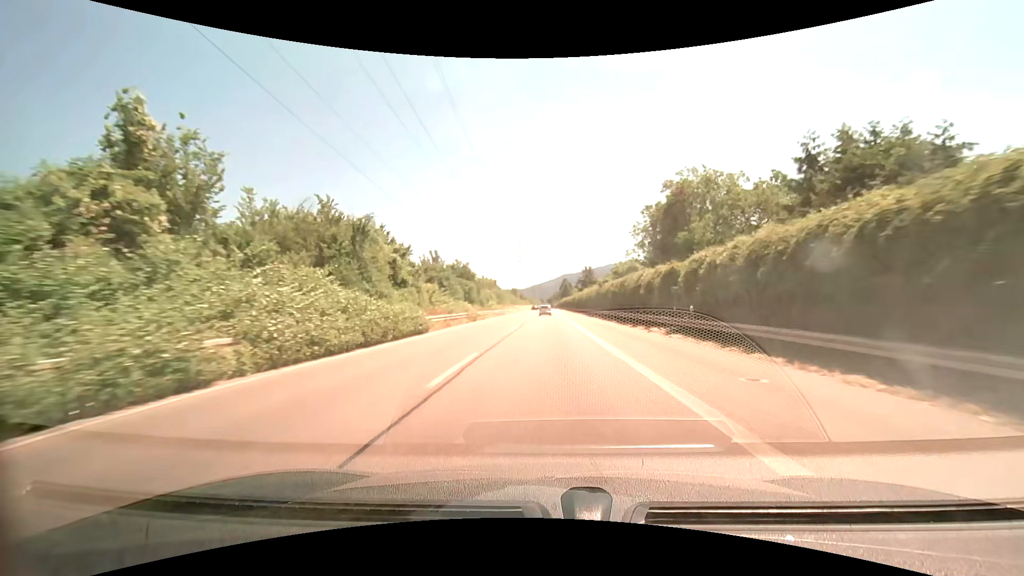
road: trunk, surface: asphalt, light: Day
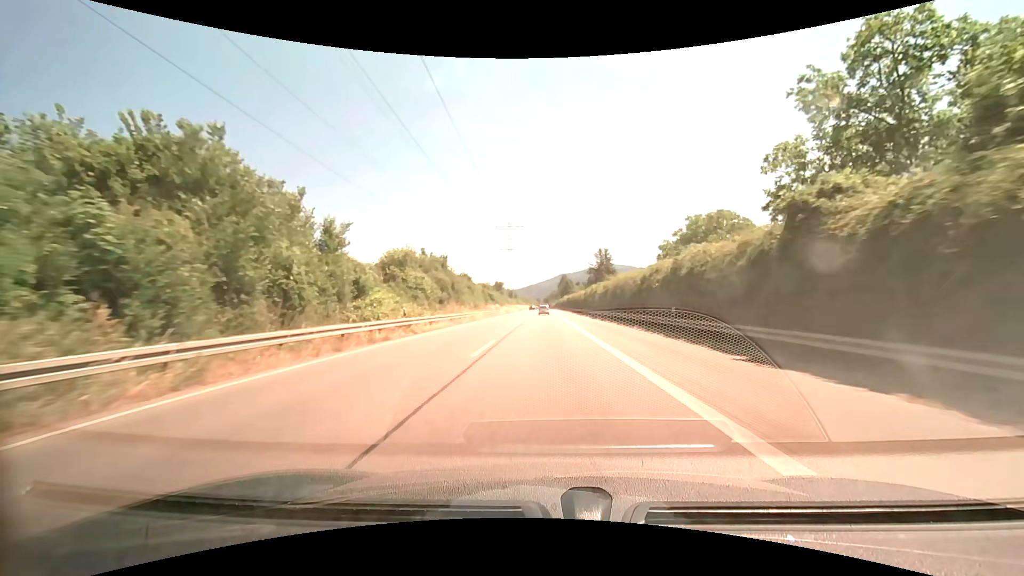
(+0.3, +49.3) m; 0°
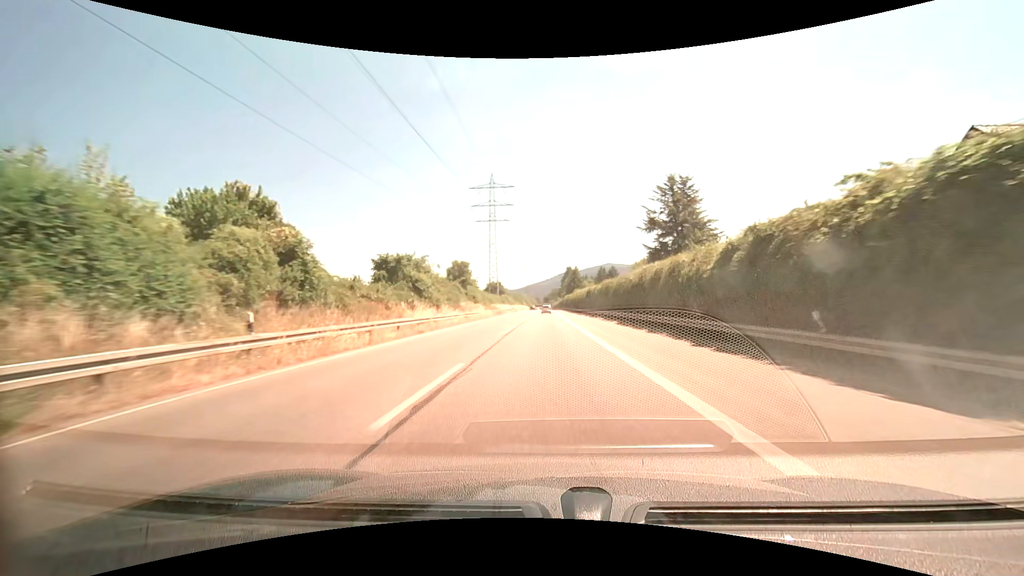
(-0.1, +61.6) m; 0°
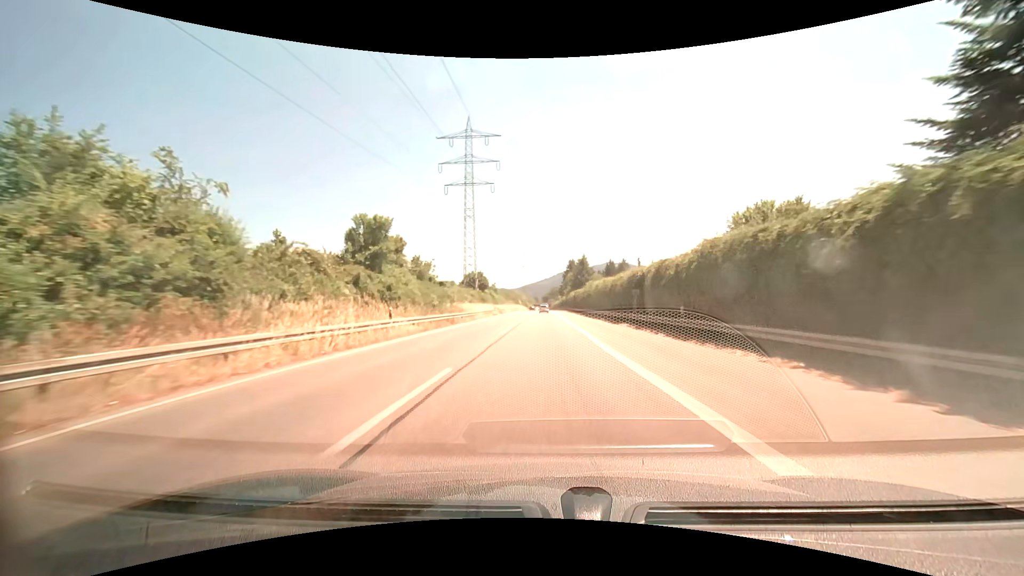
(0.0, +37.0) m; 0°
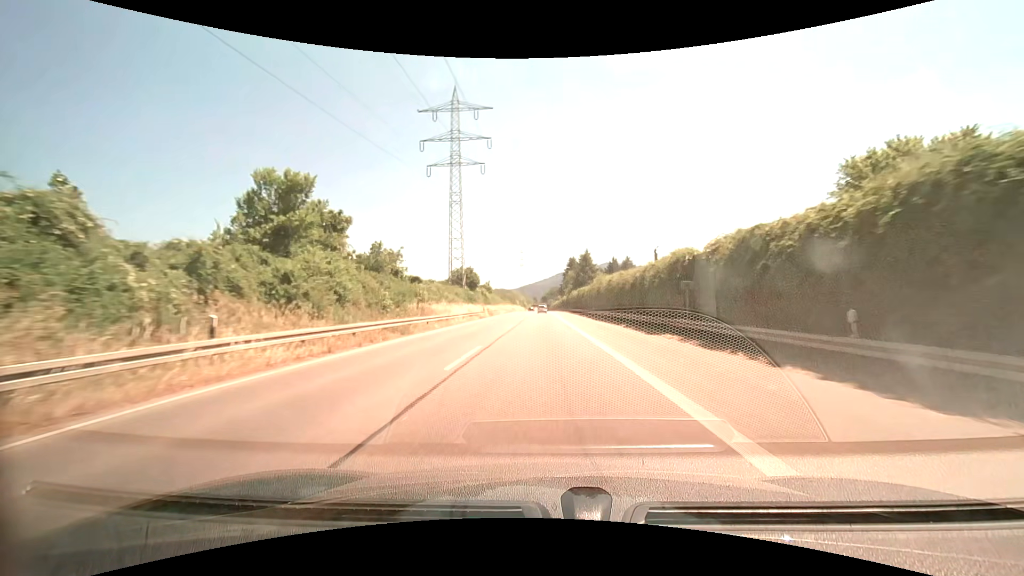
(0.0, +12.3) m; 0°
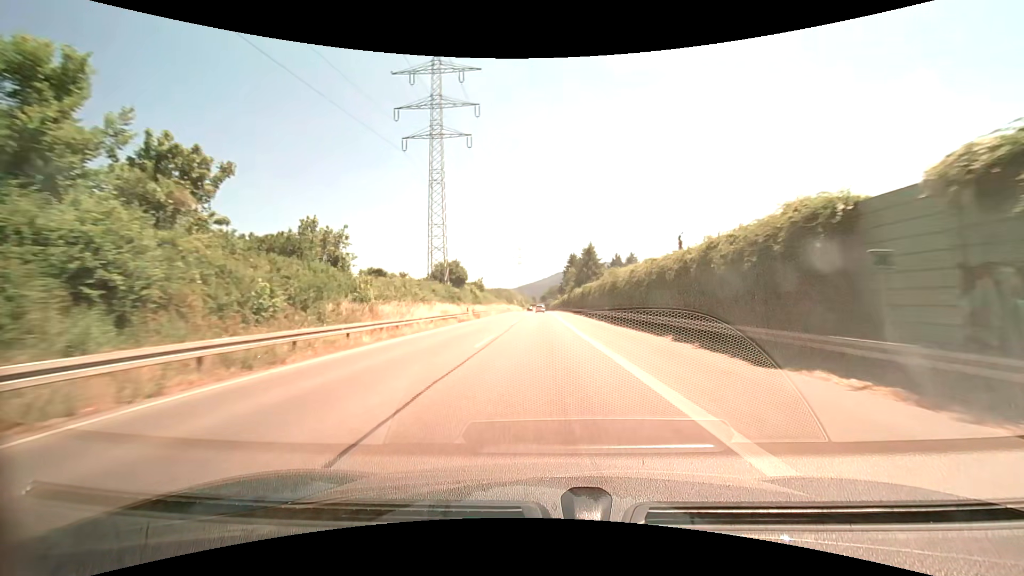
(+0.1, +12.3) m; +1°
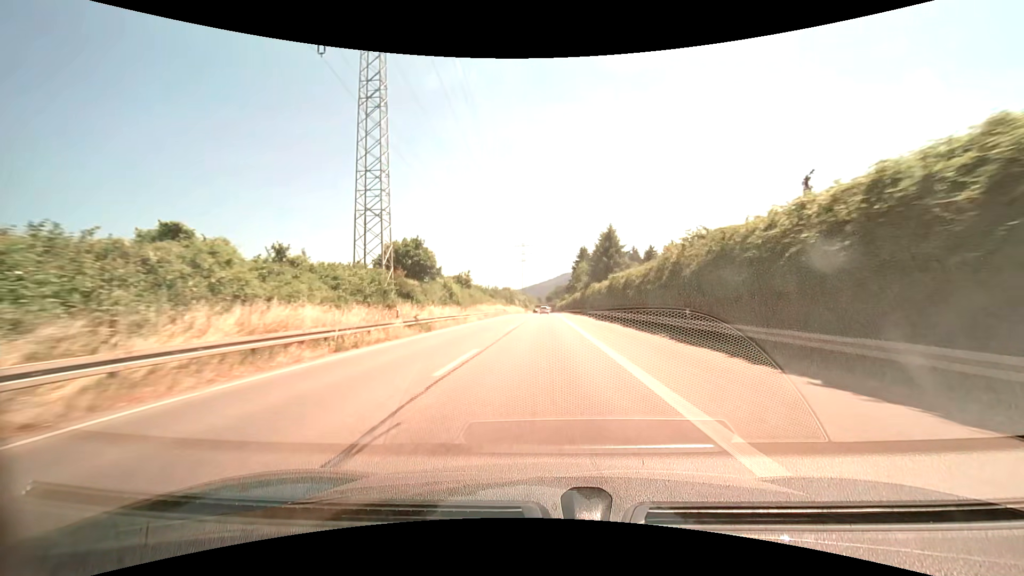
(-0.2, +24.6) m; -1°
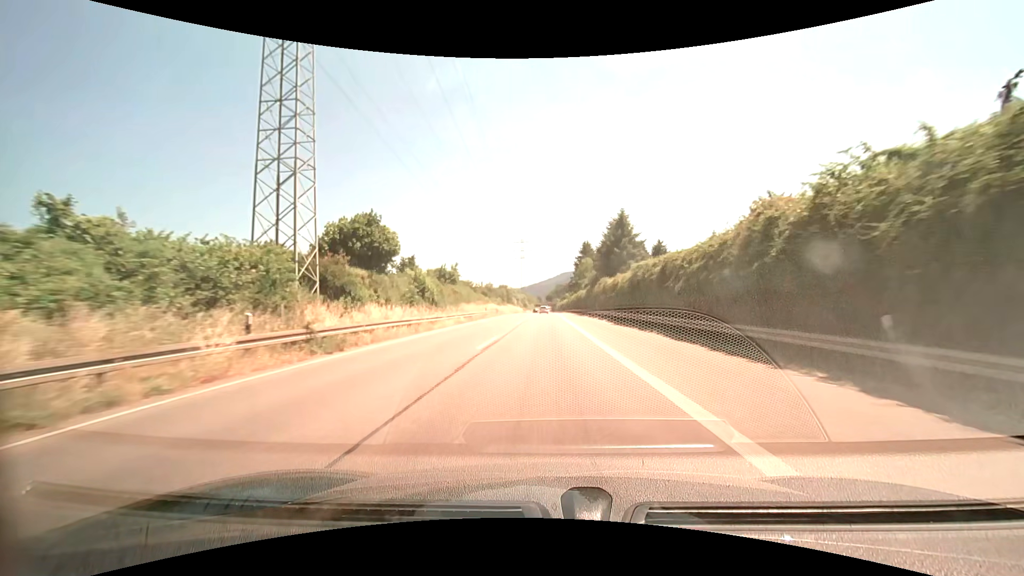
(0.0, +12.3) m; 0°
(0, +10) (0, +20) (0, +30) (0, +40) (0, +50) (0, +60) (0, +70) (0, +80) (0, +90) (0, +100) m
